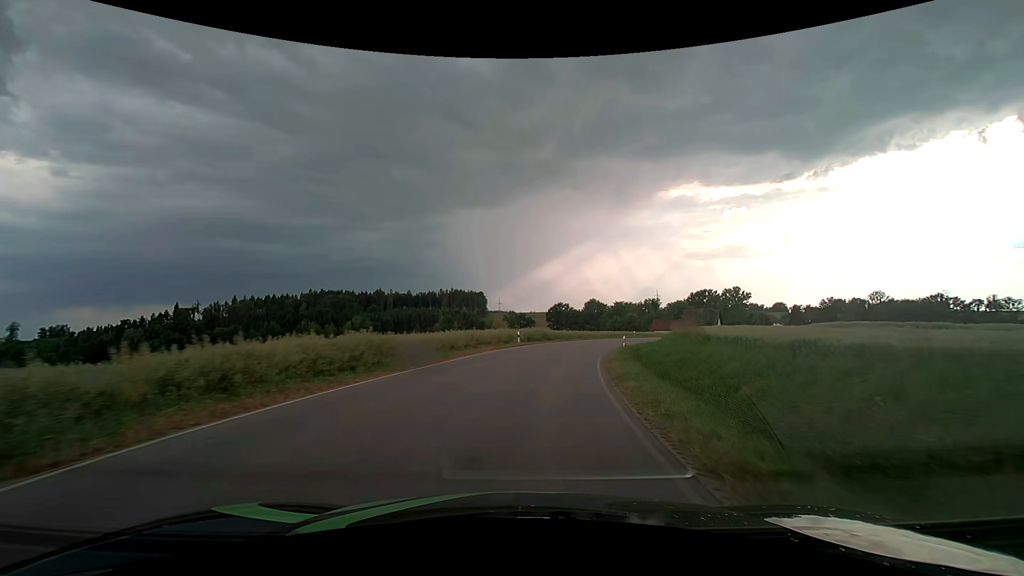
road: tertiary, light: Day
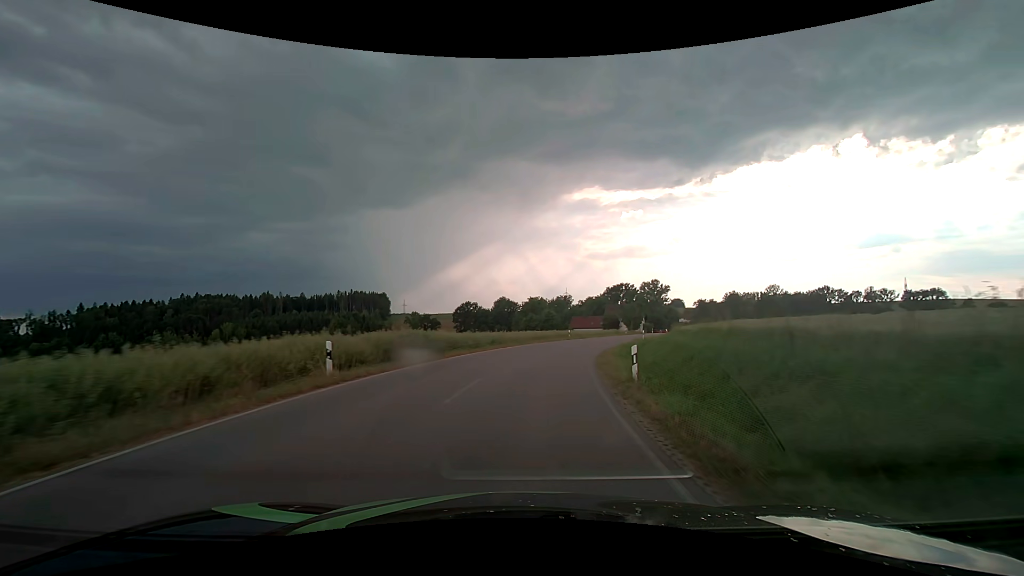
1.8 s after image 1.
(+2.3, +23.7) m; +11°
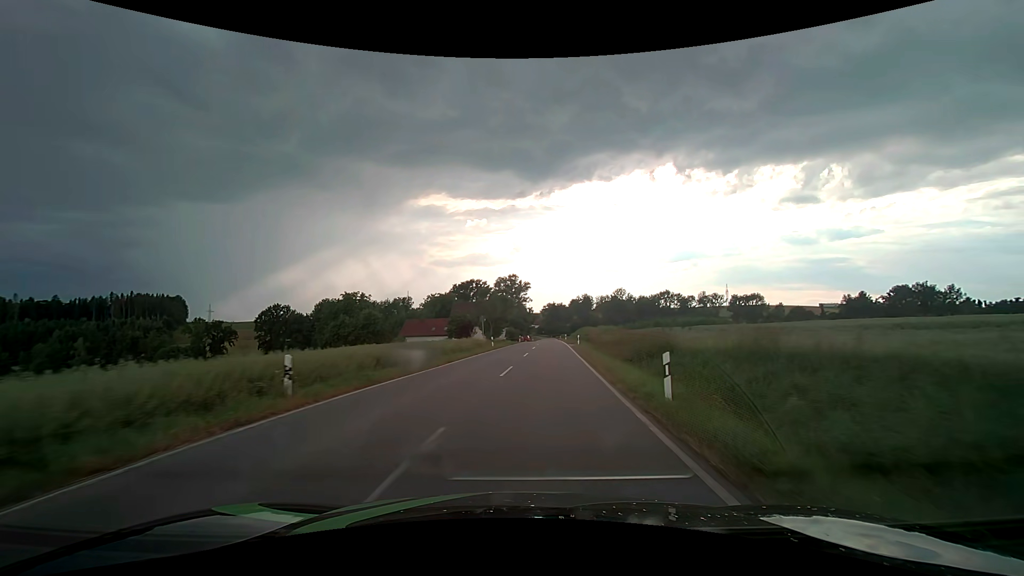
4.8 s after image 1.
(+6.0, +40.5) m; +17°
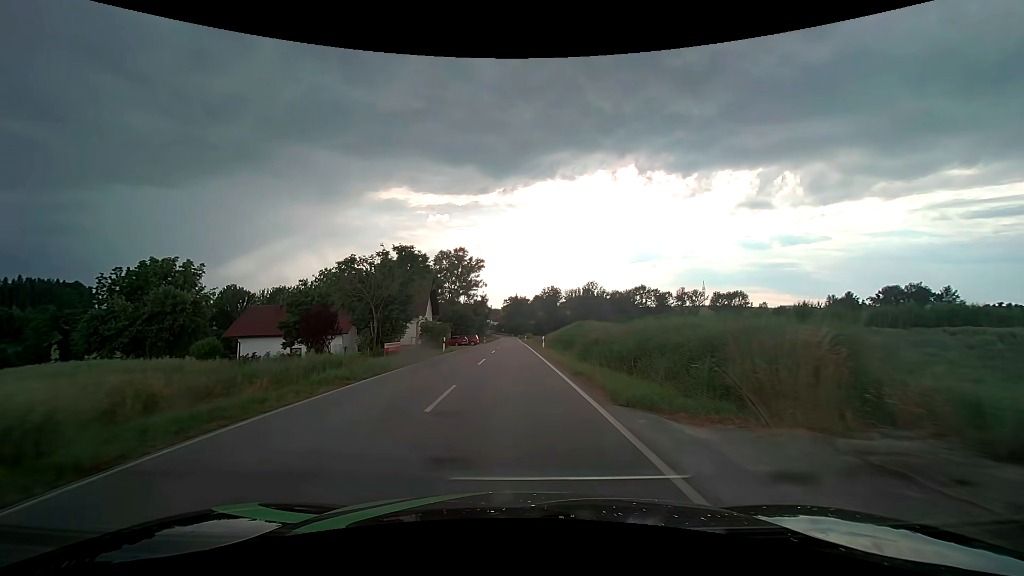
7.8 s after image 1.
(+3.1, +42.1) m; +5°
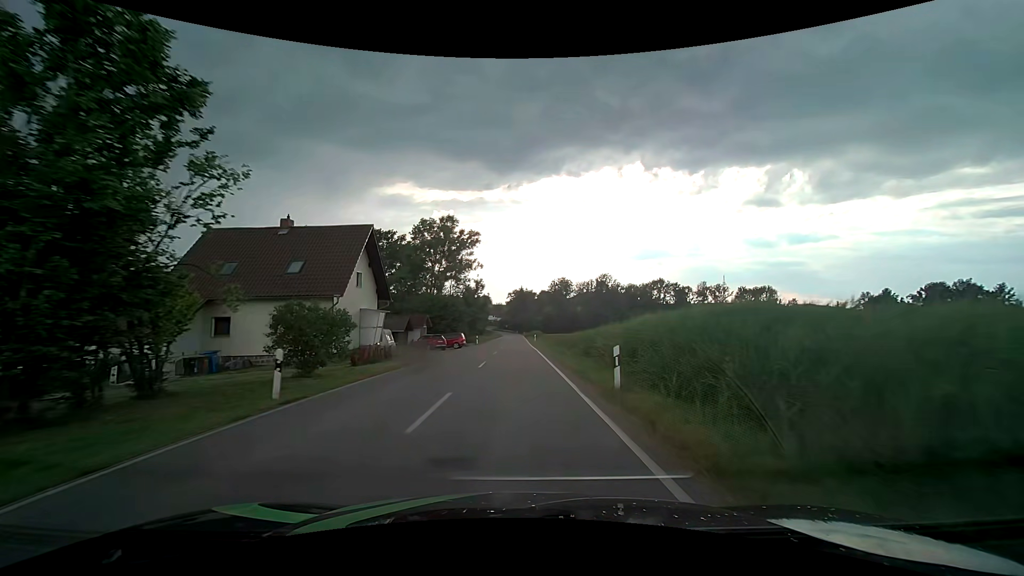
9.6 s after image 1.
(-0.1, +25.6) m; 0°
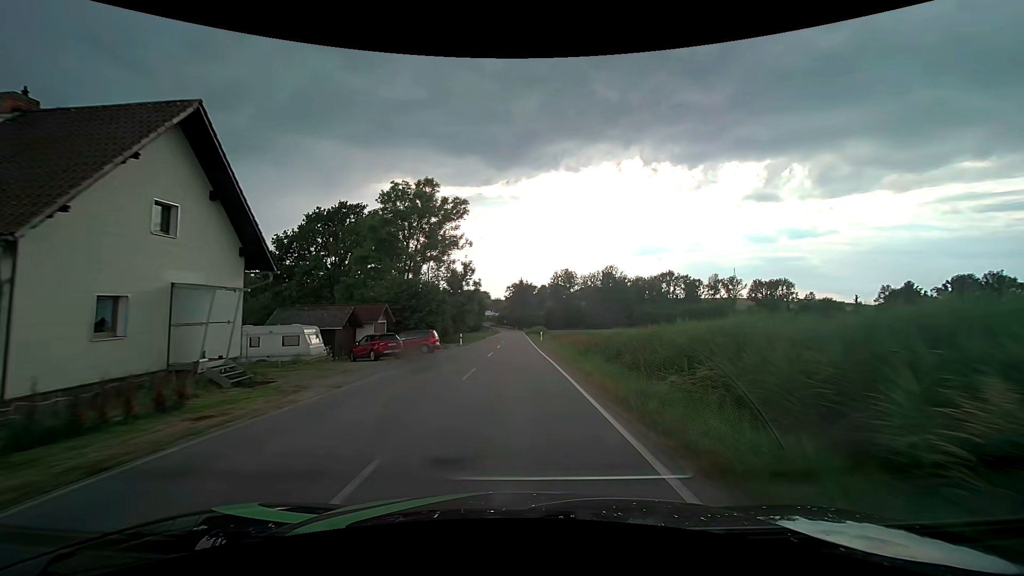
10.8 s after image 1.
(0.0, +17.1) m; 0°
(0, +10) (0, +20) (0, +30) (0, +40) (0, +50) (0, +60) (0, +70) (0, +80) (0, +90) (0, +100) m
